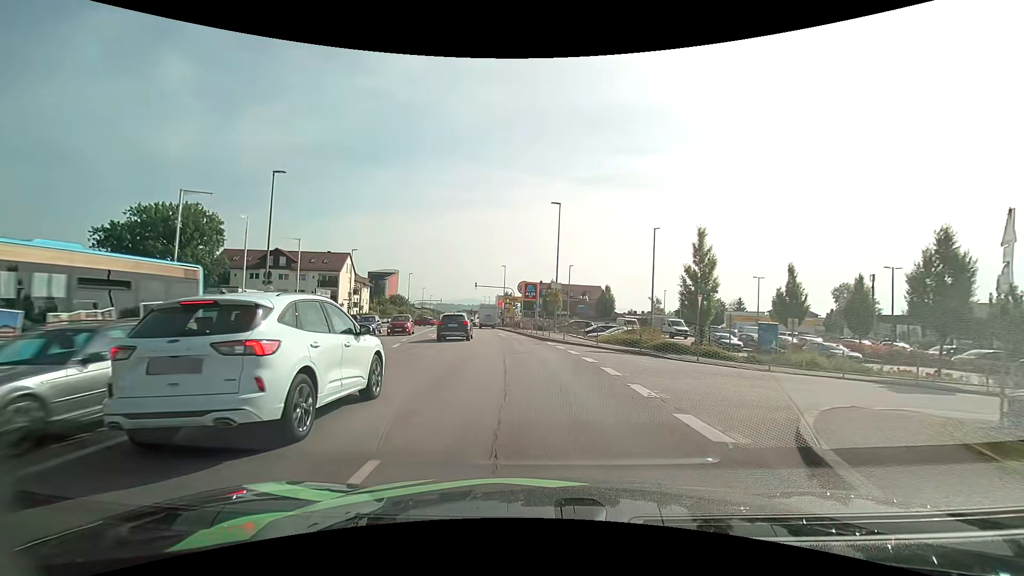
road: tertiary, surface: asphalt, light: Day
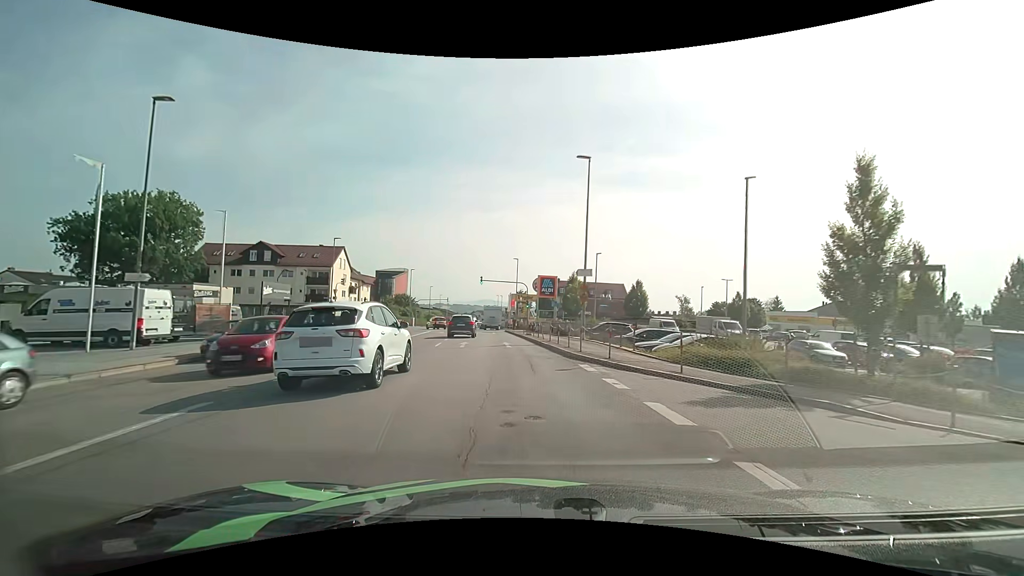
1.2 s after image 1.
(-0.2, +11.4) m; -2°
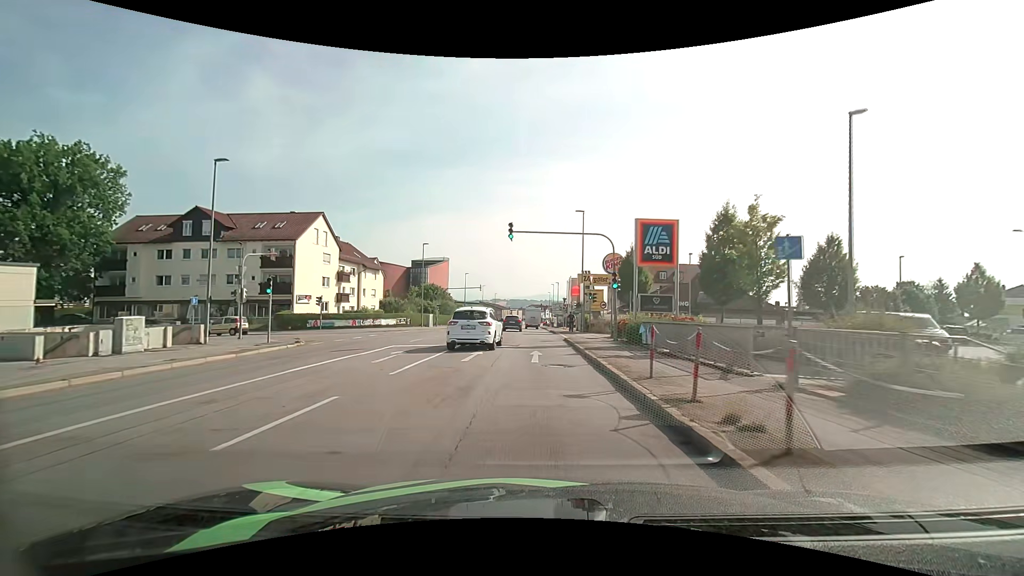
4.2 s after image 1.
(-1.8, +30.0) m; -6°
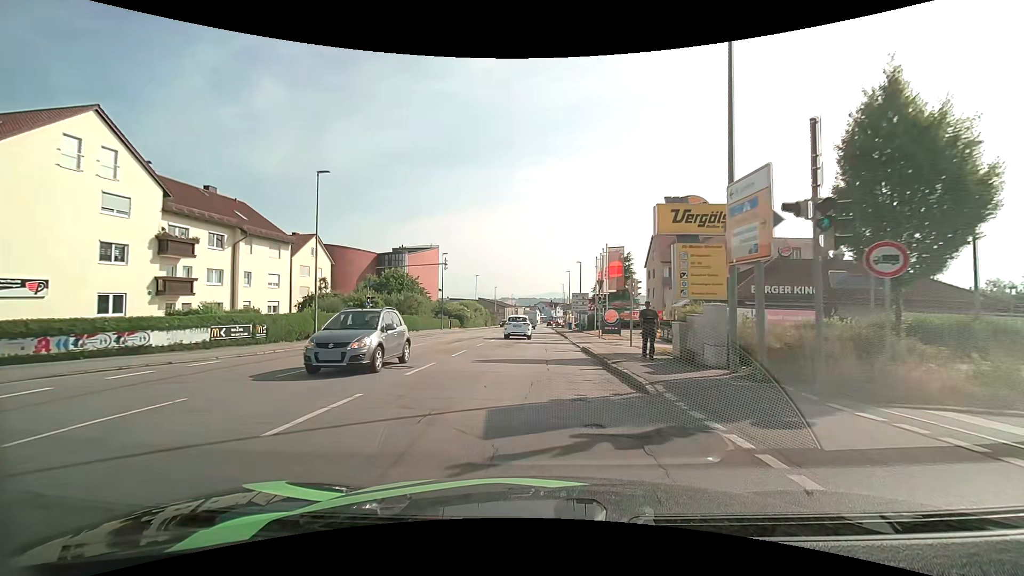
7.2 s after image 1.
(-0.4, +31.4) m; -1°
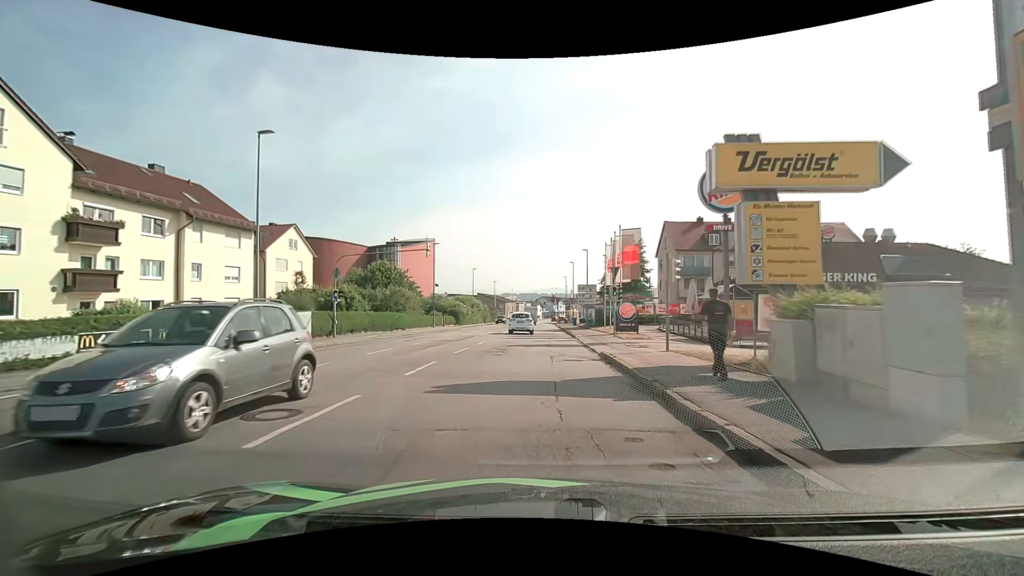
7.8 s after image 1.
(0.0, +6.5) m; 0°
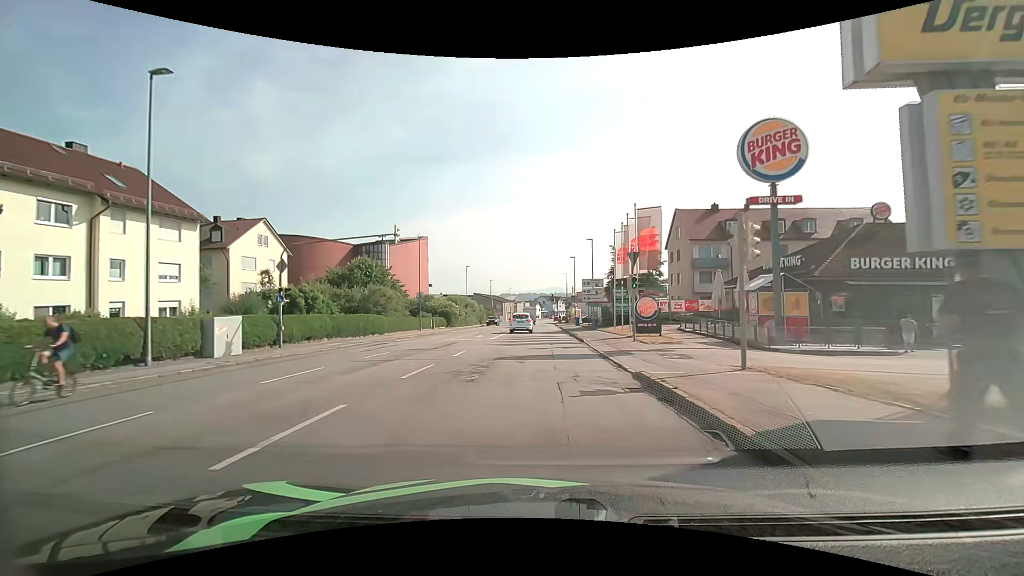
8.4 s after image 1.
(0.0, +6.5) m; -1°
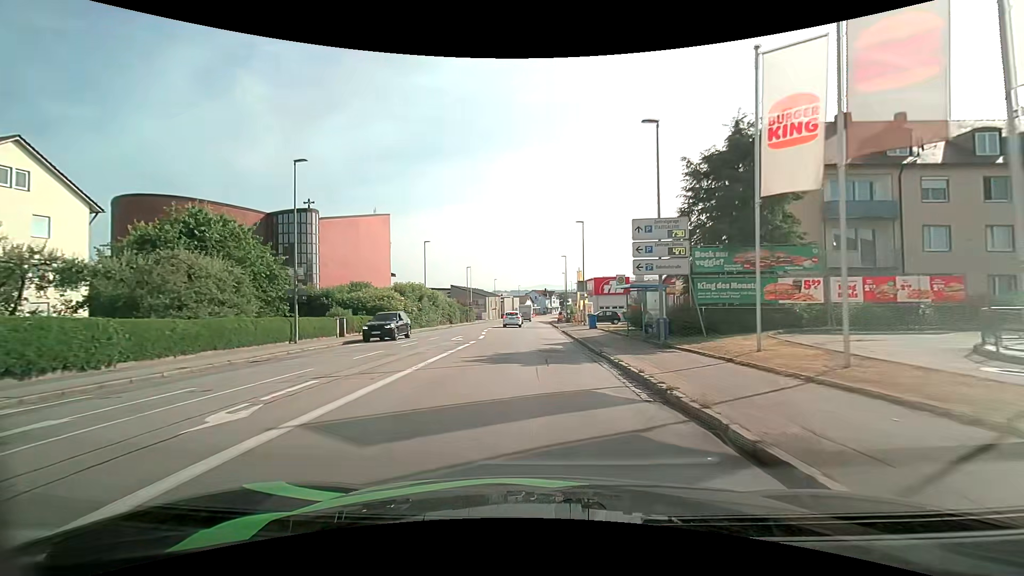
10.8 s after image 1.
(+0.4, +26.6) m; +2°
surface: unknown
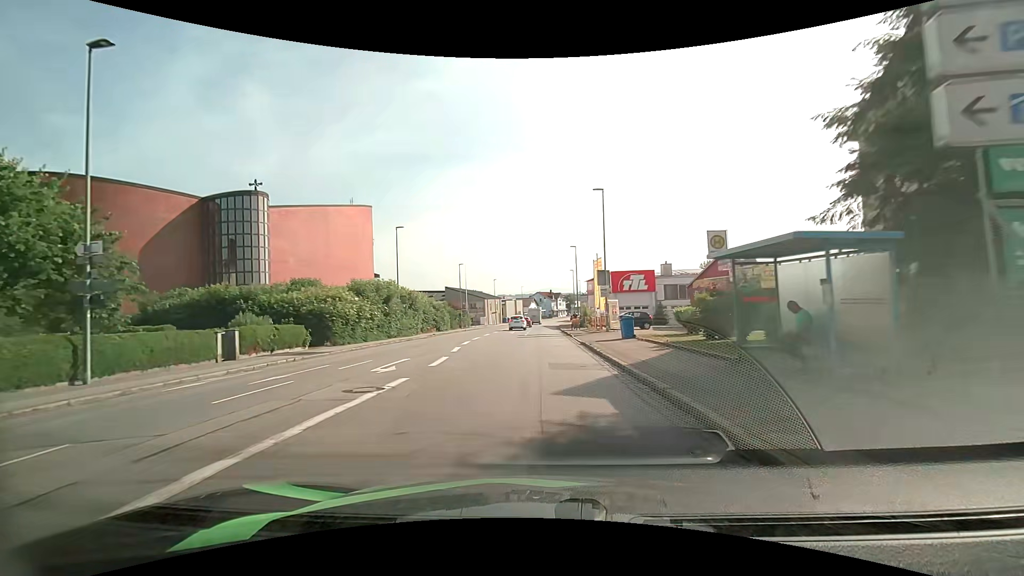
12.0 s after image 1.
(-0.1, +13.5) m; -1°
(0, +10) (-1, +20) (-1, +30) (-2, +40) (-2, +50) (-3, +60) (-2, +70) (-2, +80) (-2, +90) (-1, +100) m
